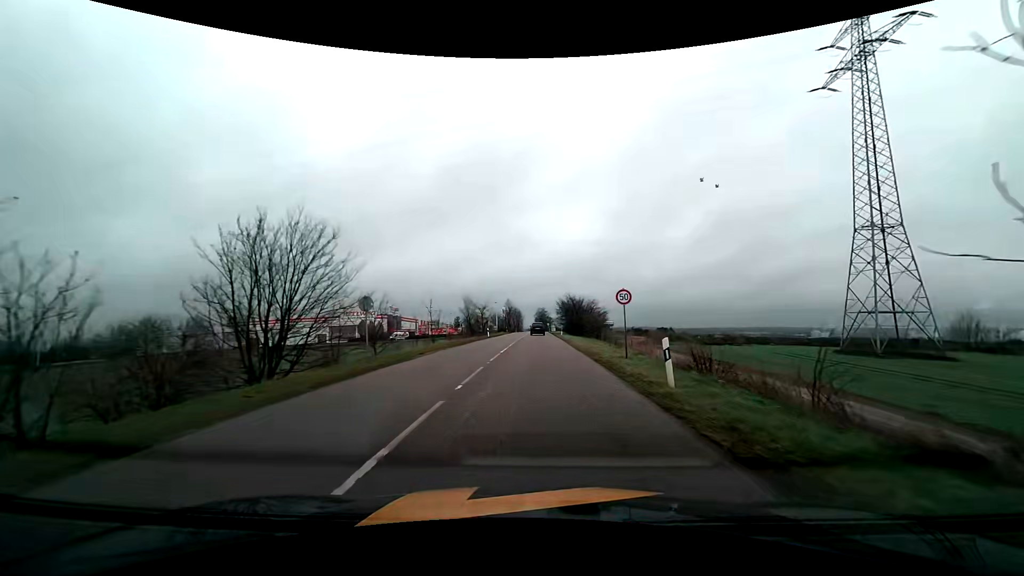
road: tertiary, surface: asphalt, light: Day
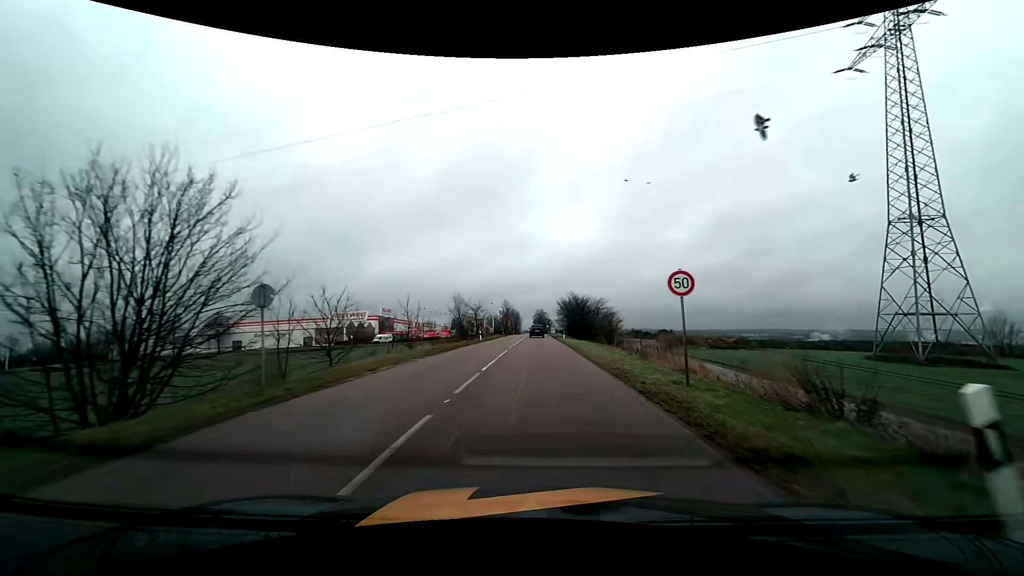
(0.0, +7.4) m; 0°
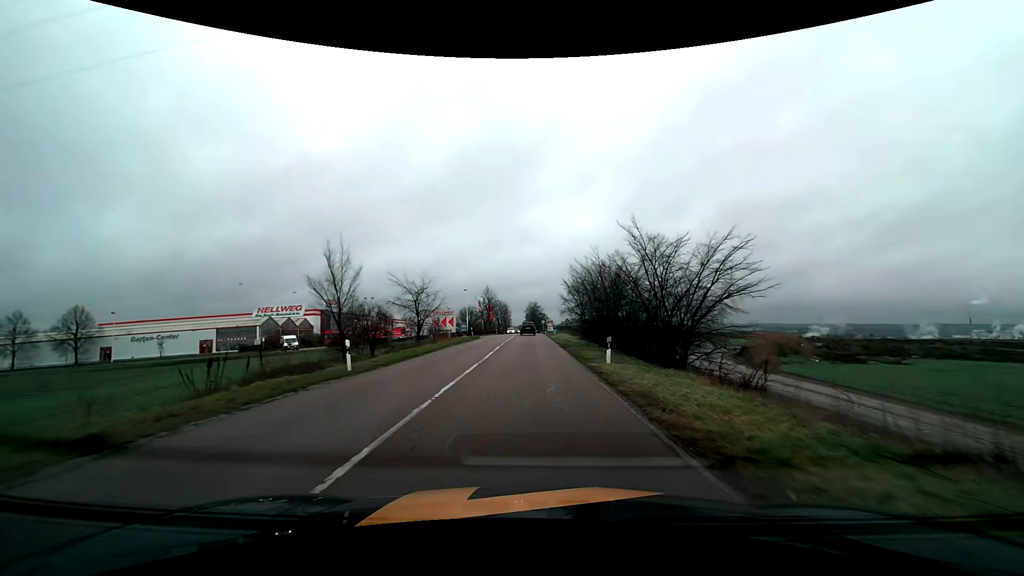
(+0.4, +36.6) m; +1°
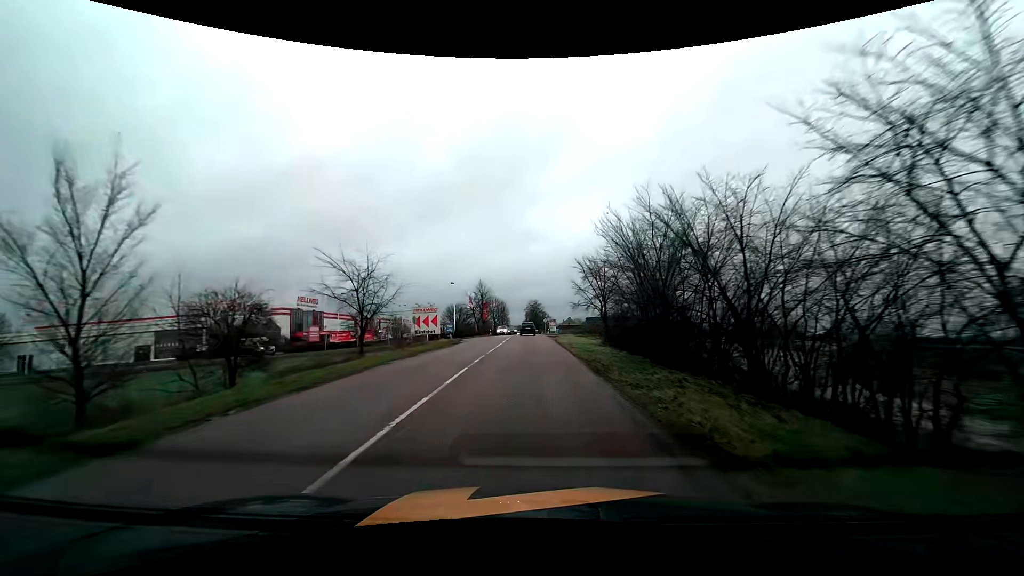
(0.0, +14.8) m; 0°
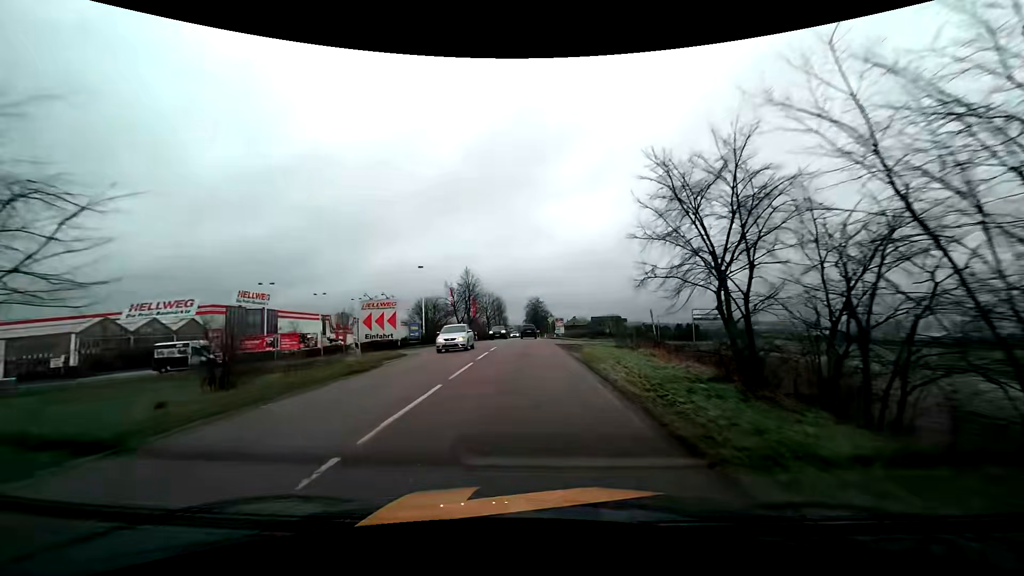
(-0.1, +21.8) m; -1°
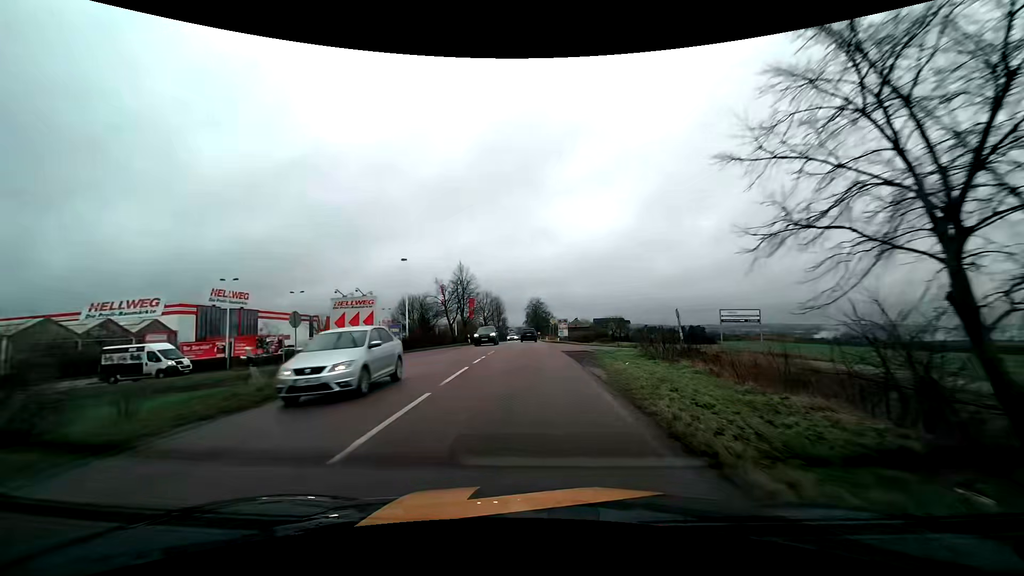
(0.0, +7.2) m; 0°
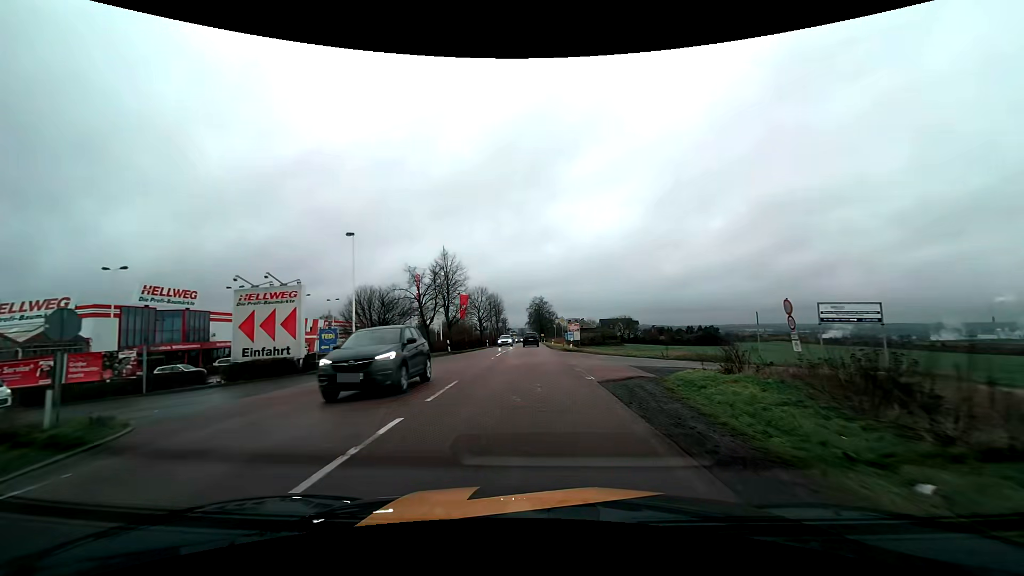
(-0.1, +14.2) m; -1°
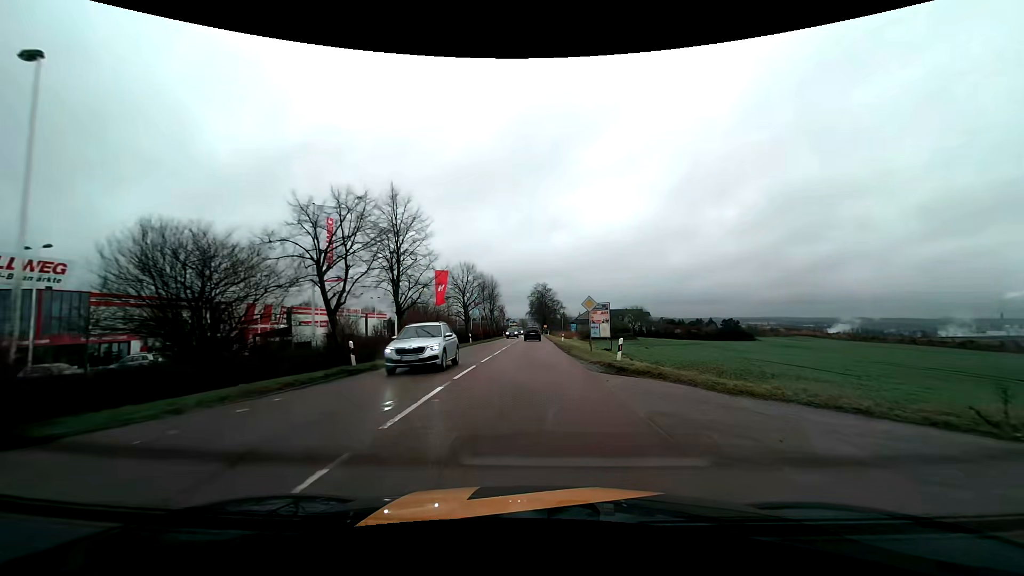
(-0.1, +20.9) m; 0°
(0, +10) (0, +20) (0, +30) (0, +40) (0, +50) (0, +60) (0, +70) (0, +80) (0, +90) (+1, +100) m
